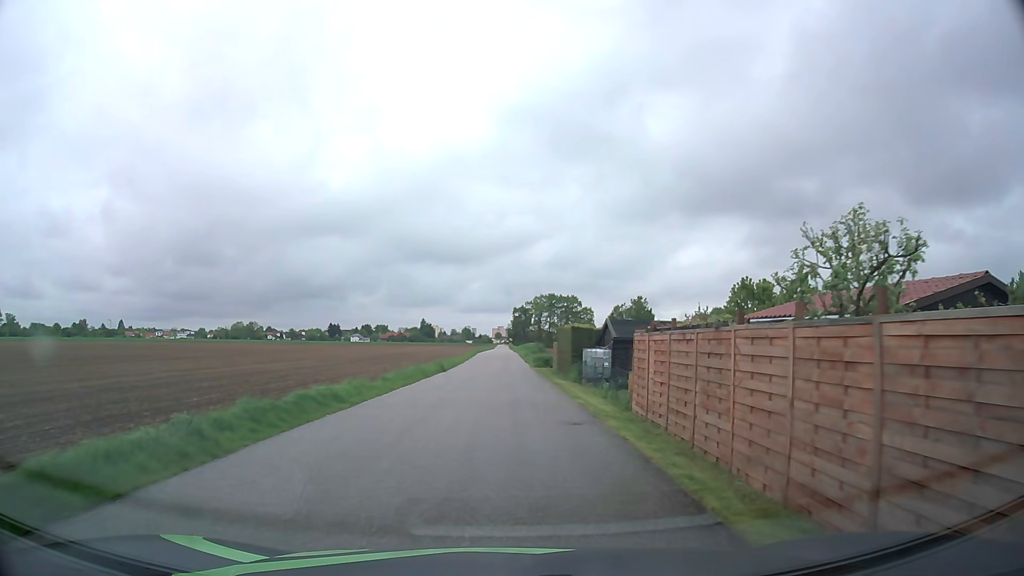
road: residential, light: Day
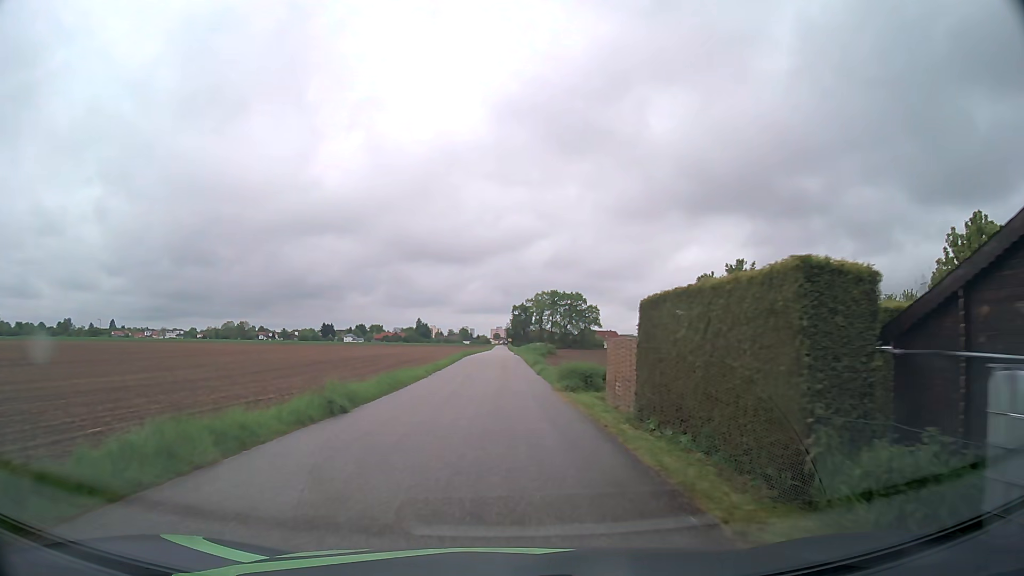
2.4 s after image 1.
(-0.2, +23.1) m; -1°
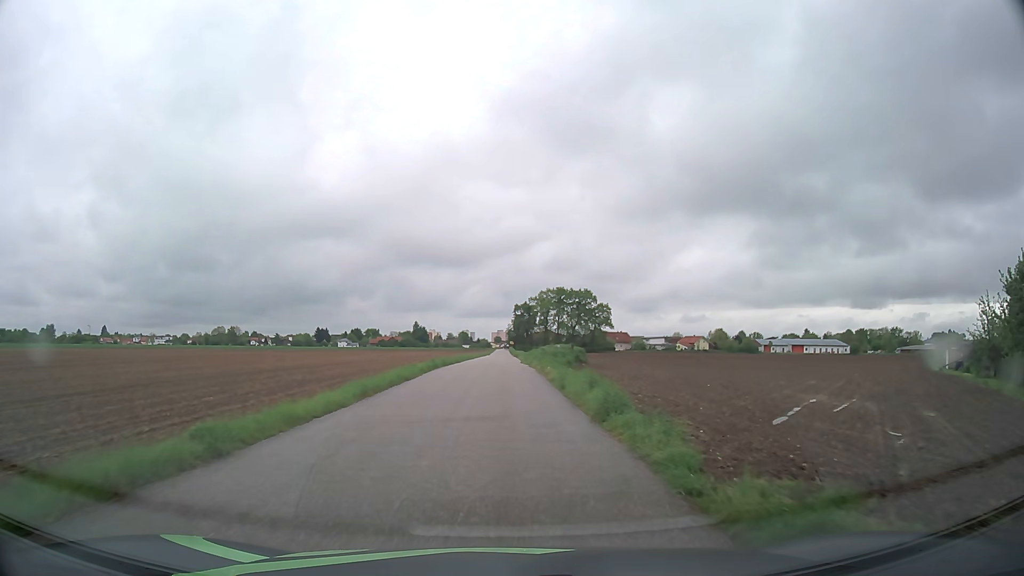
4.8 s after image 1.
(0.0, +27.8) m; 0°
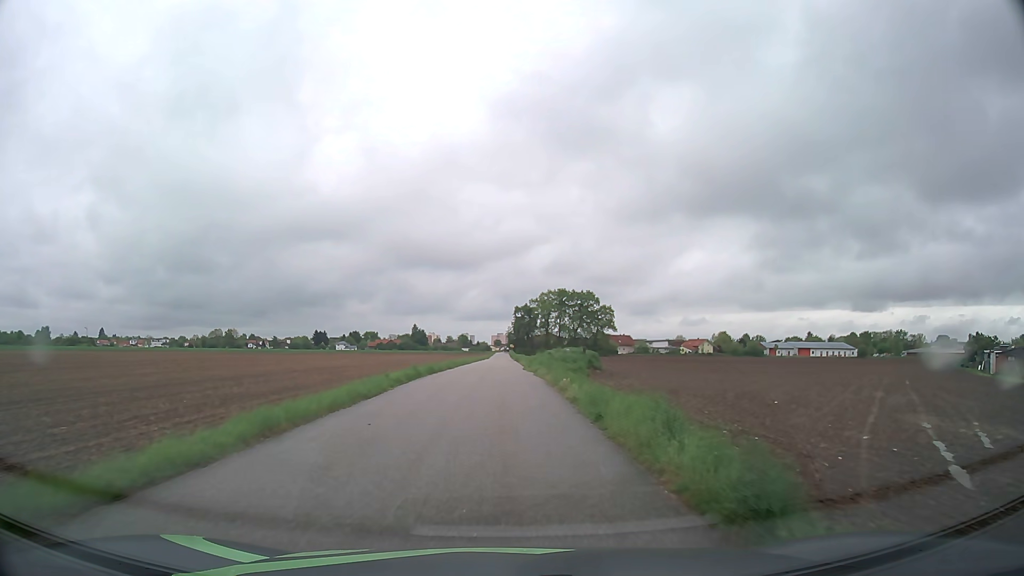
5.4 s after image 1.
(0.0, +7.1) m; 0°
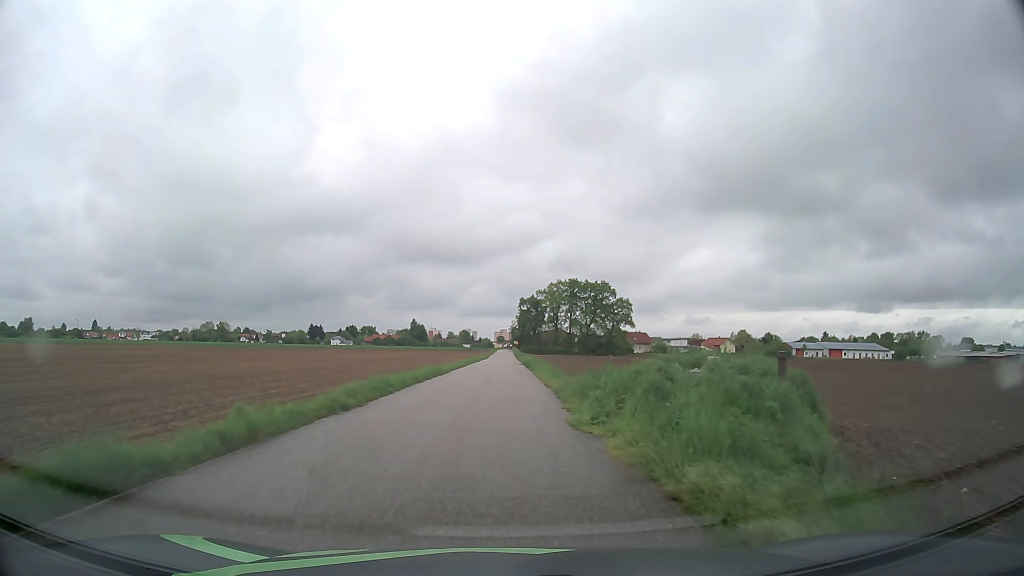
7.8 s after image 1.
(0.0, +28.4) m; 0°
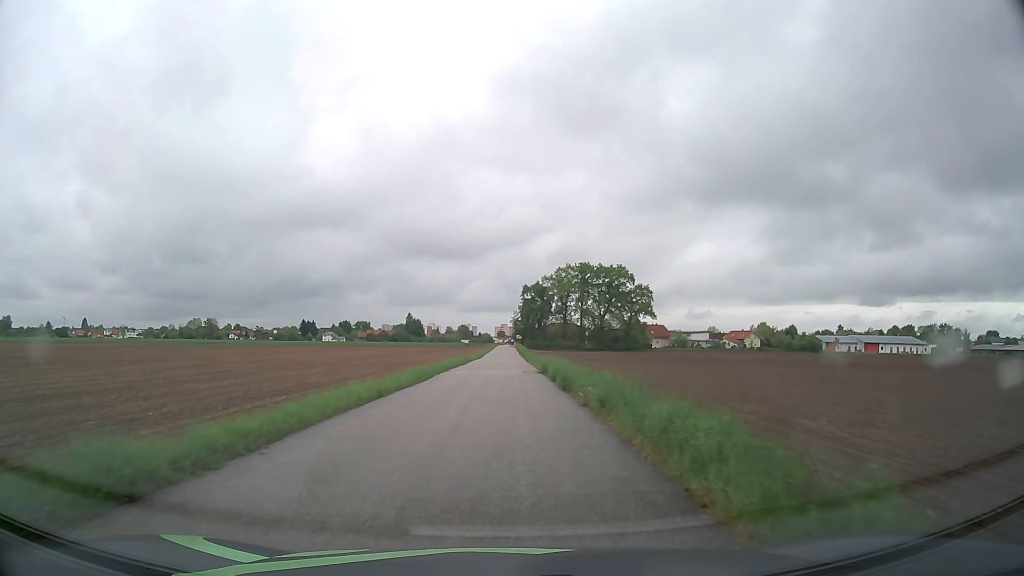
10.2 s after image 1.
(-0.1, +29.6) m; 0°
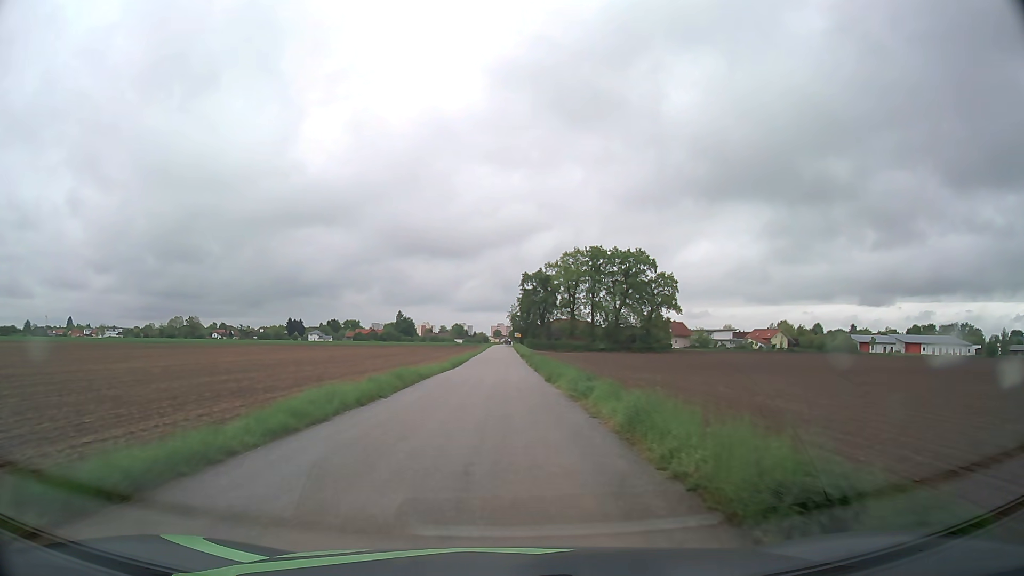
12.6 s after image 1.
(+0.1, +31.0) m; 0°
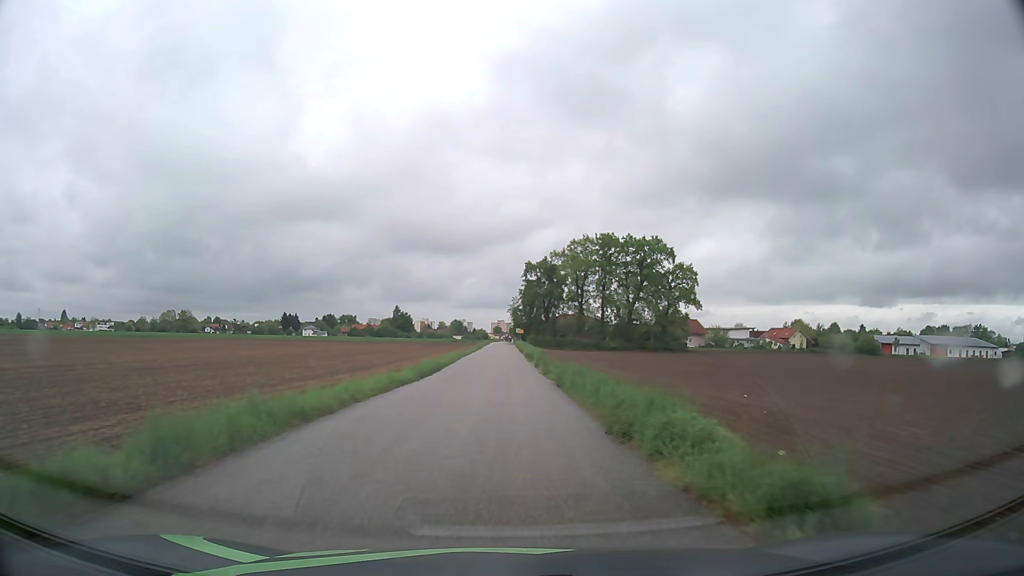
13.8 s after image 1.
(0.0, +15.8) m; 0°
(0, +10) (0, +20) (0, +30) (0, +40) (0, +50) (0, +60) (0, +70) (+1, +80) (+1, +90) (+1, +100) m
